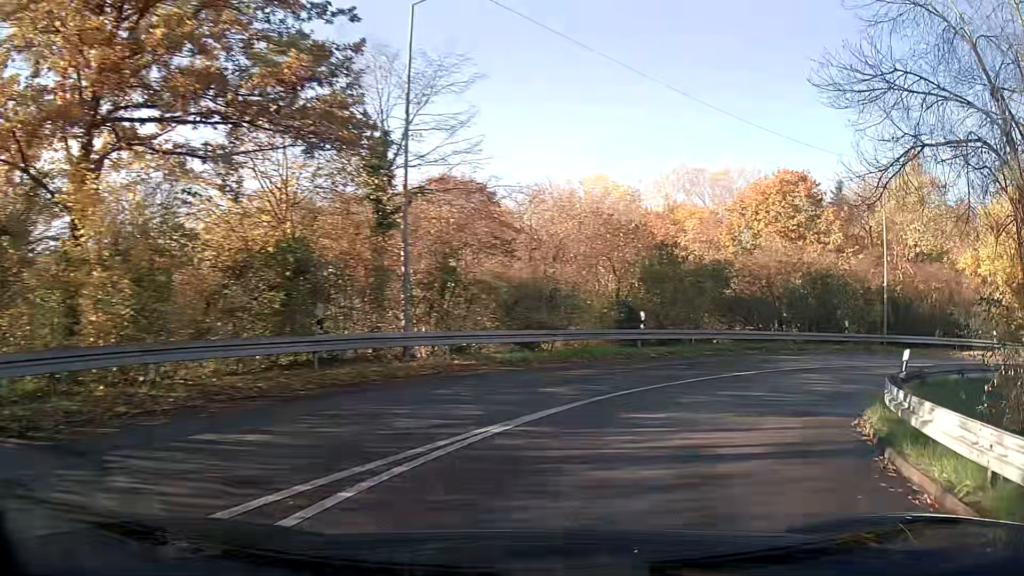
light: Day
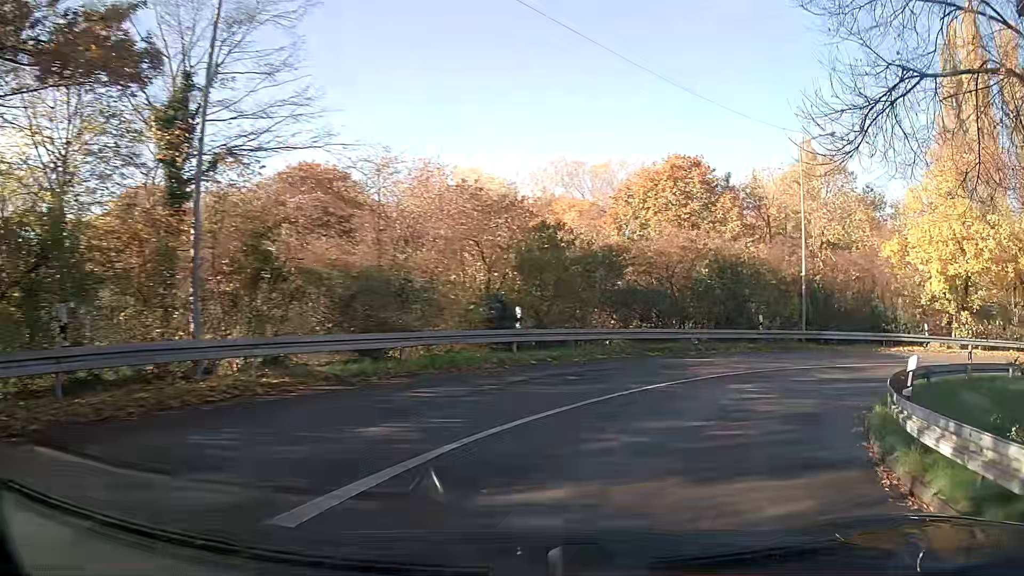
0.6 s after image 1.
(+0.4, +4.4) m; +11°
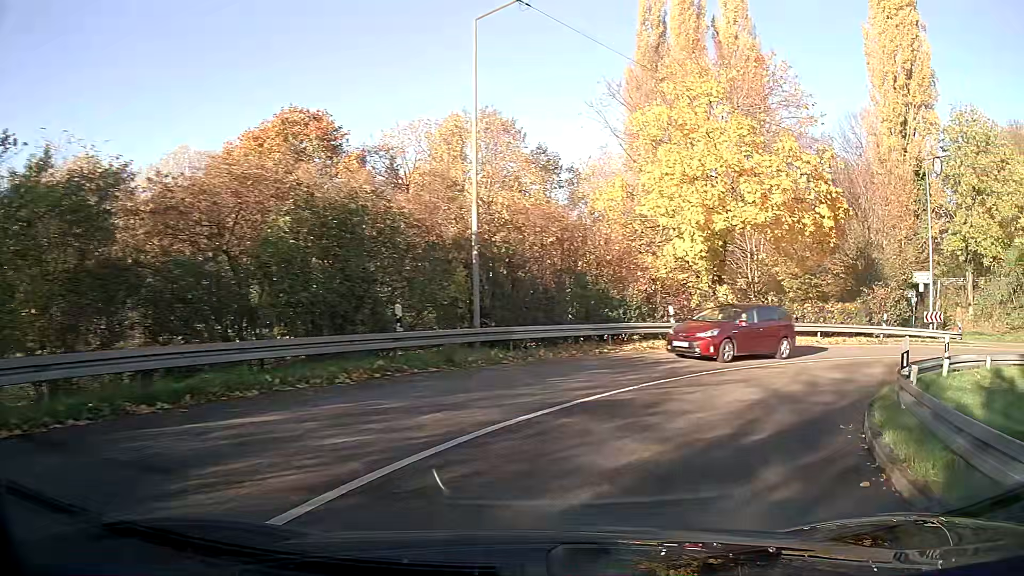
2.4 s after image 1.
(+3.3, +11.9) m; +32°
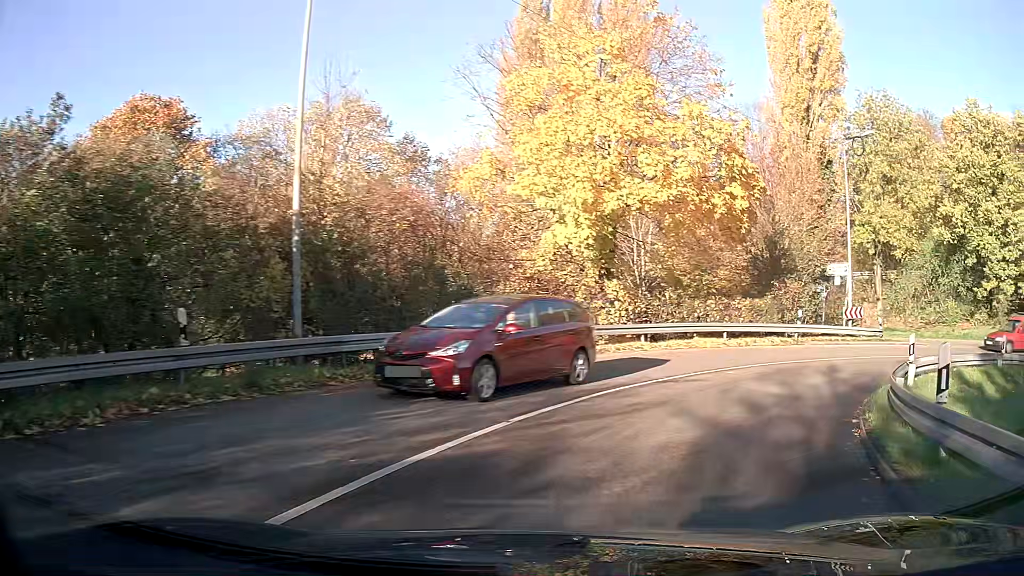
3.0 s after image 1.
(+0.4, +4.0) m; +10°
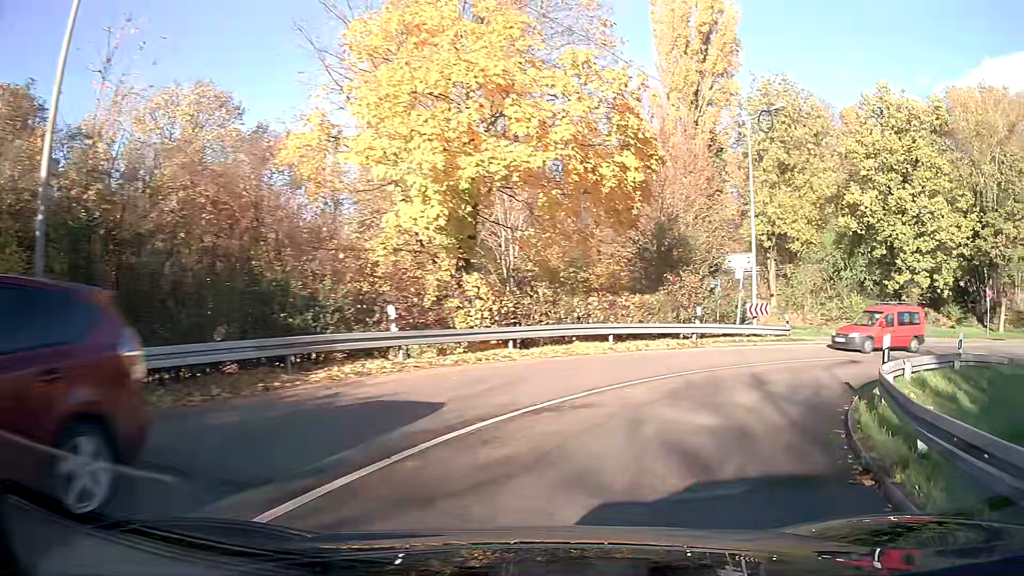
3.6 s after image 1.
(+0.4, +4.0) m; +11°
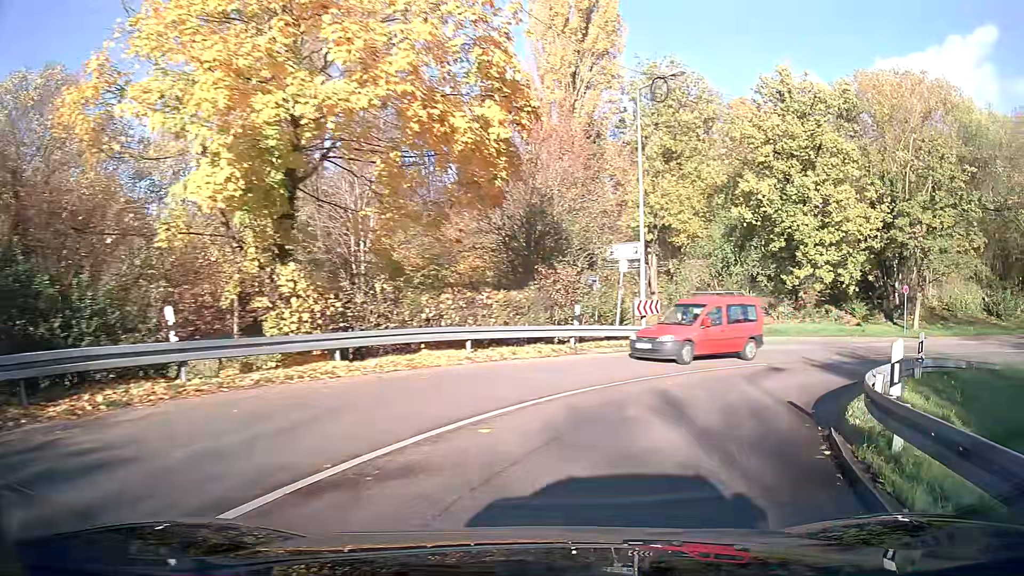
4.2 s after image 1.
(+0.4, +4.1) m; +11°
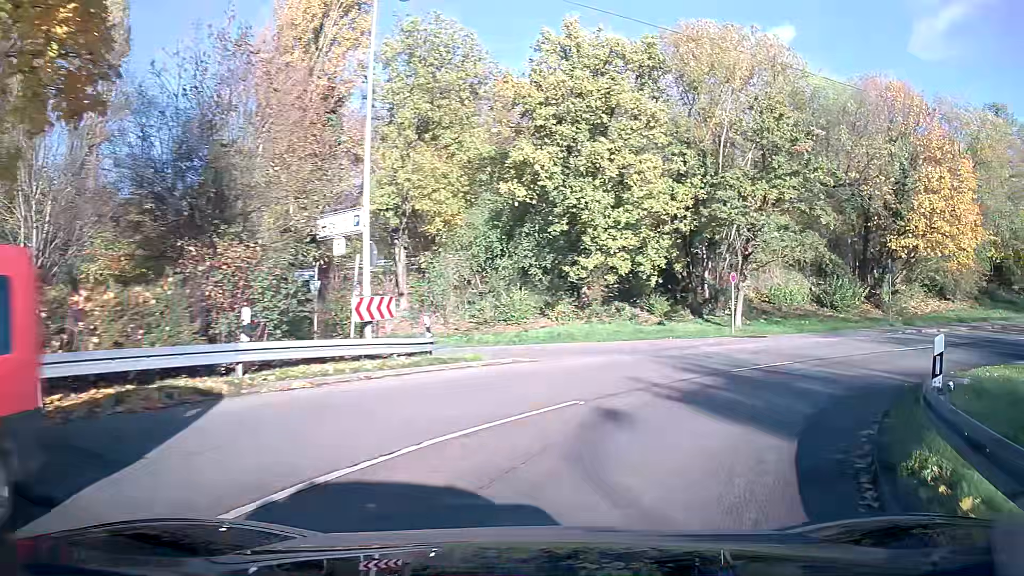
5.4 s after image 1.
(+1.5, +8.1) m; +21°
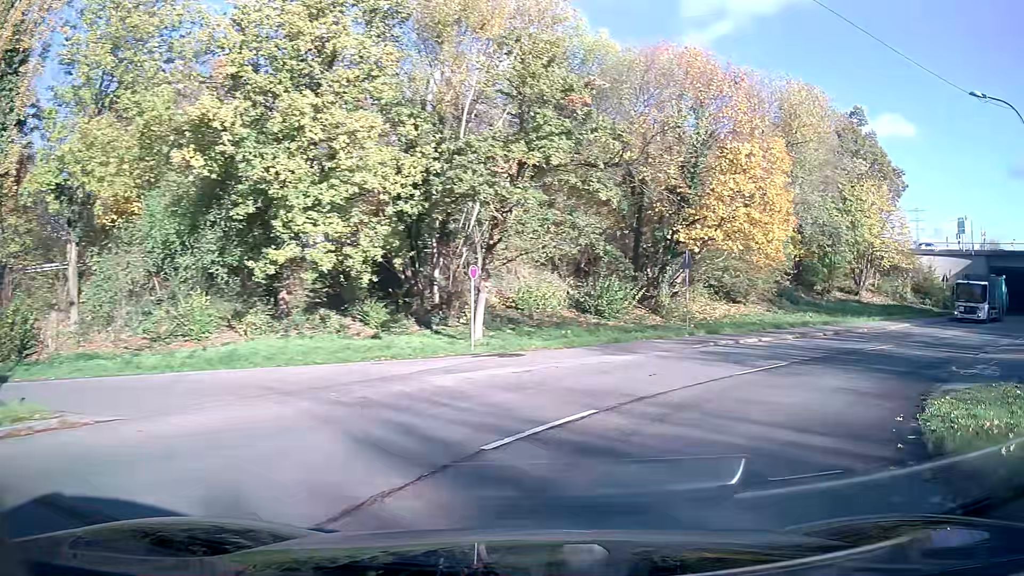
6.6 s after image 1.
(+1.6, +8.2) m; +22°
